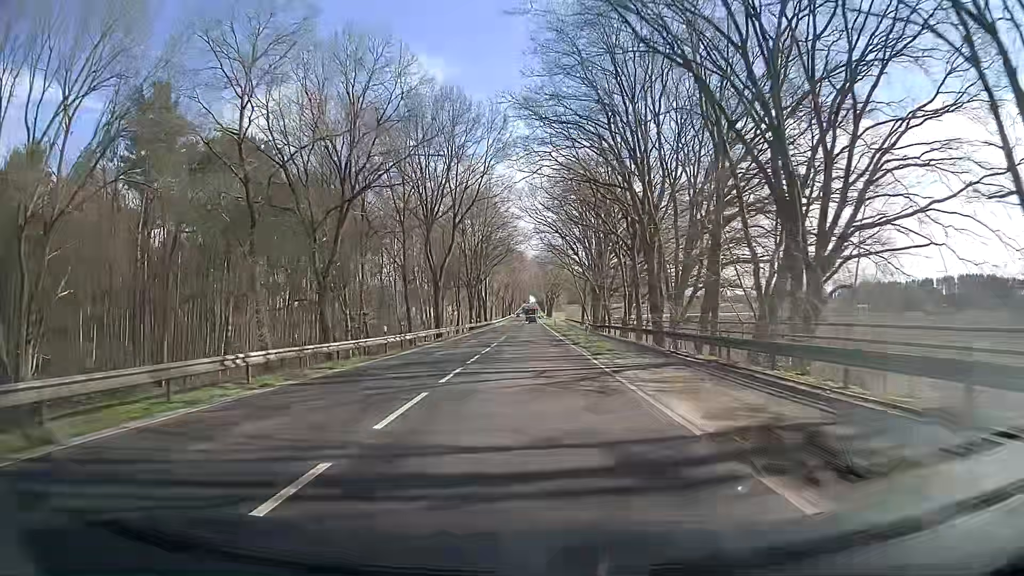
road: primary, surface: asphalt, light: Day
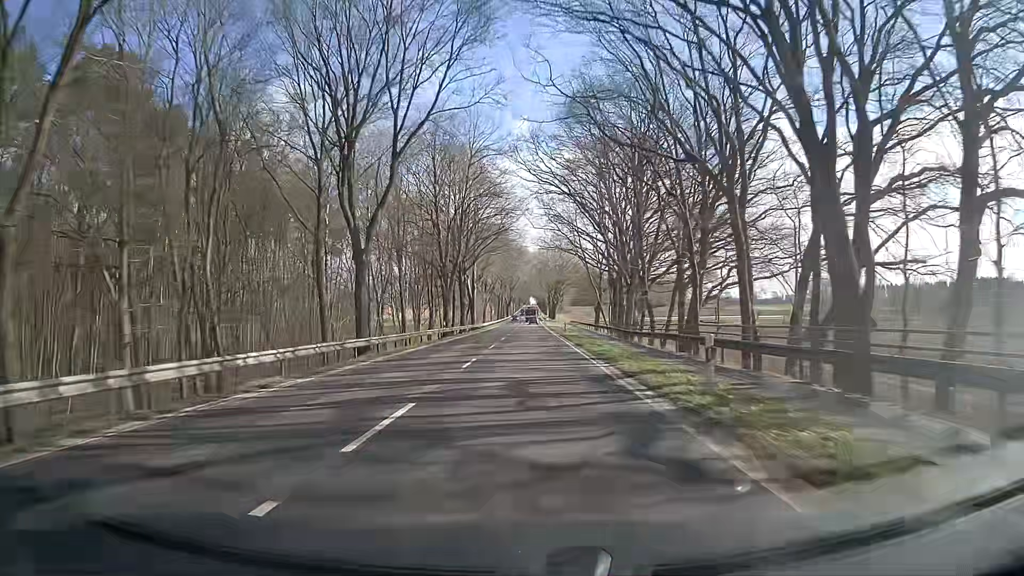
(+0.1, +26.0) m; 0°
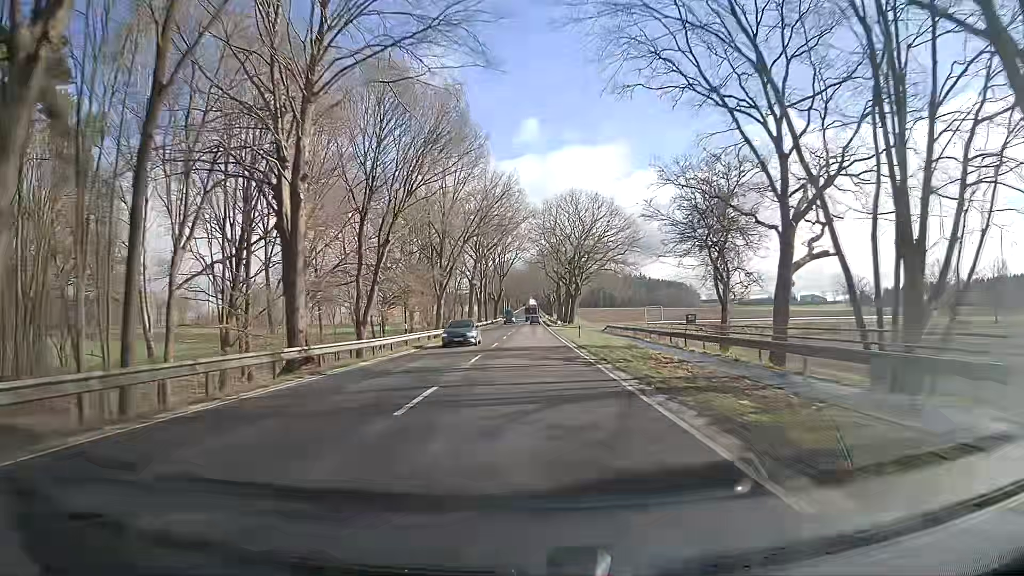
(0.0, +69.5) m; 0°
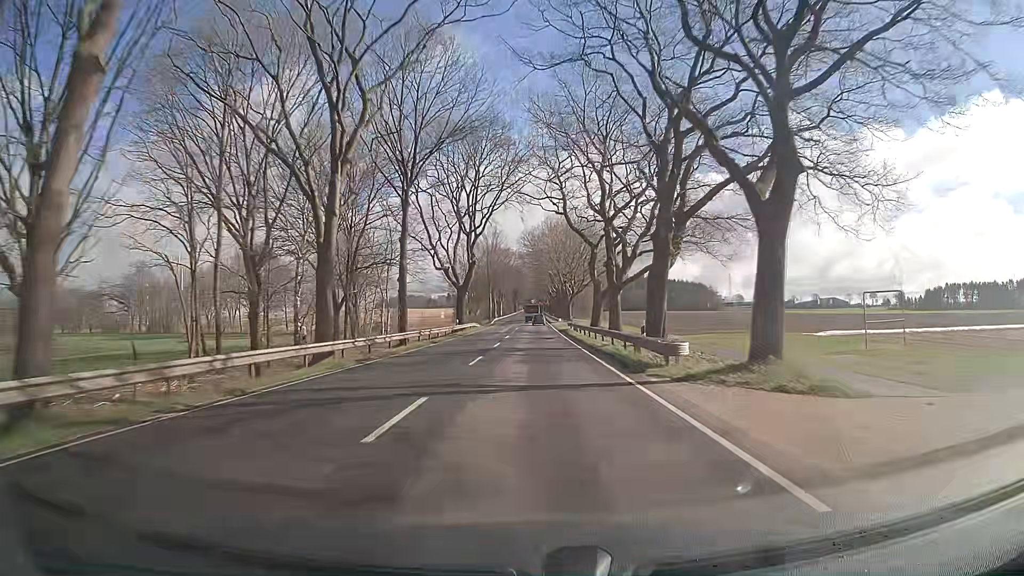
(-0.4, +74.6) m; 0°
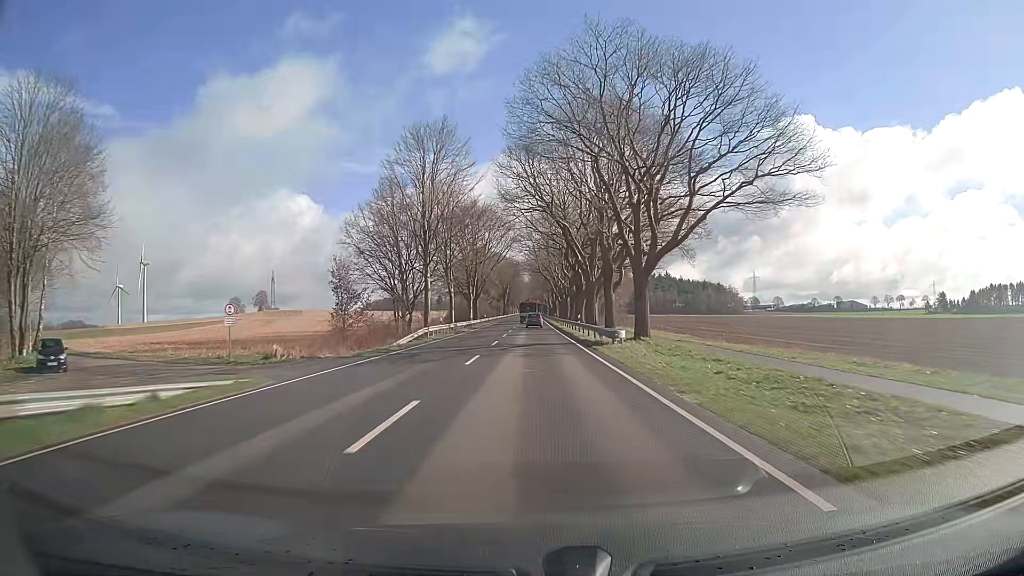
(+0.3, +72.6) m; 0°
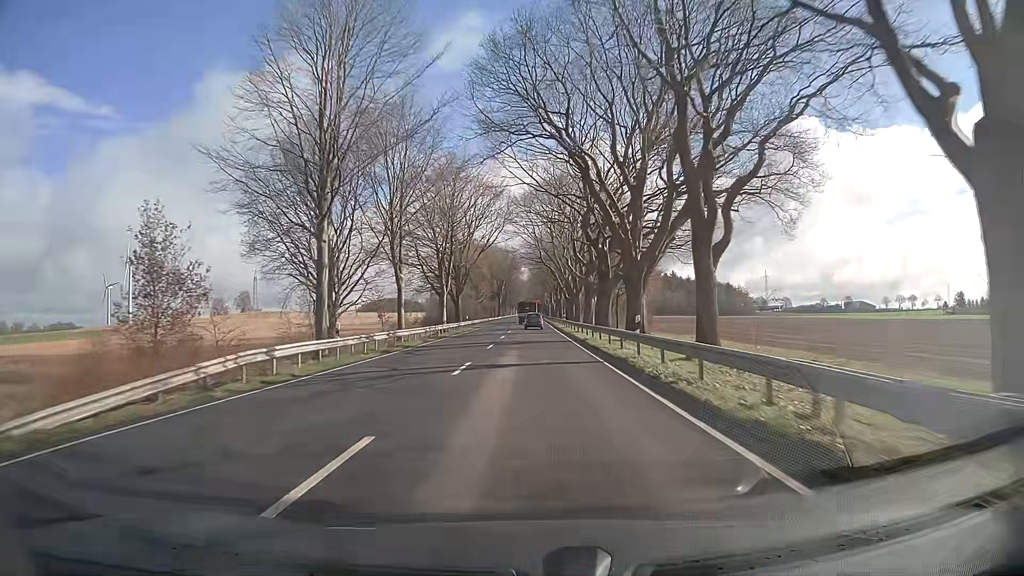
(+0.1, +27.0) m; 0°
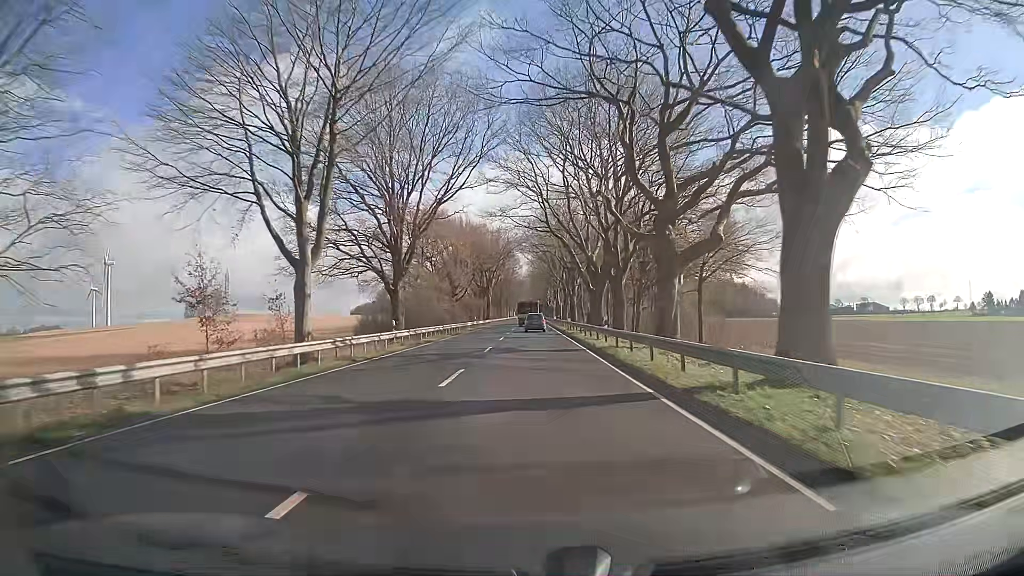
(0.0, +38.3) m; 0°
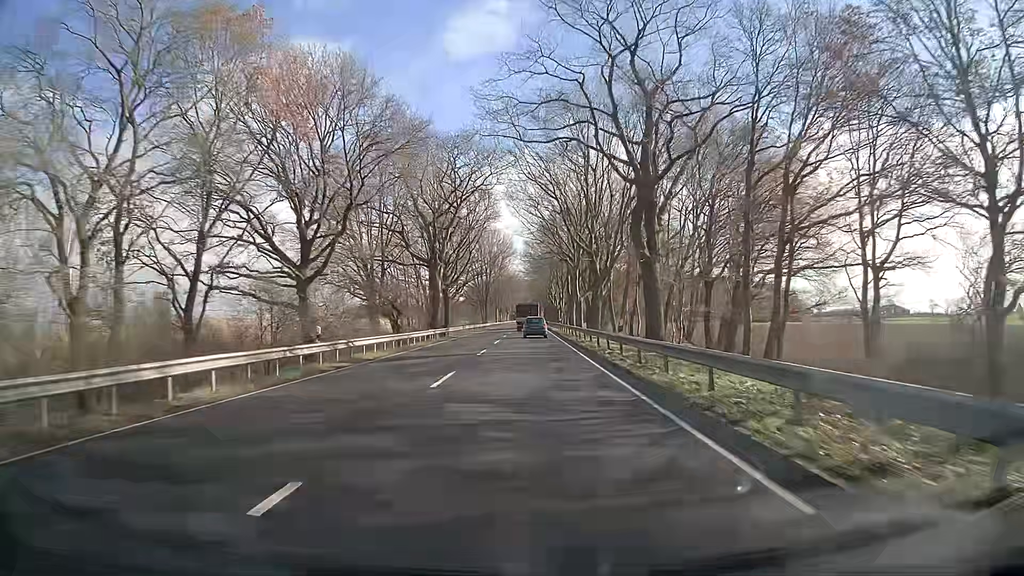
(-0.1, +59.5) m; 0°
(0, +10) (0, +20) (0, +30) (0, +40) (0, +50) (0, +60) (0, +70) (0, +80) (-1, +90) (-1, +100) m
